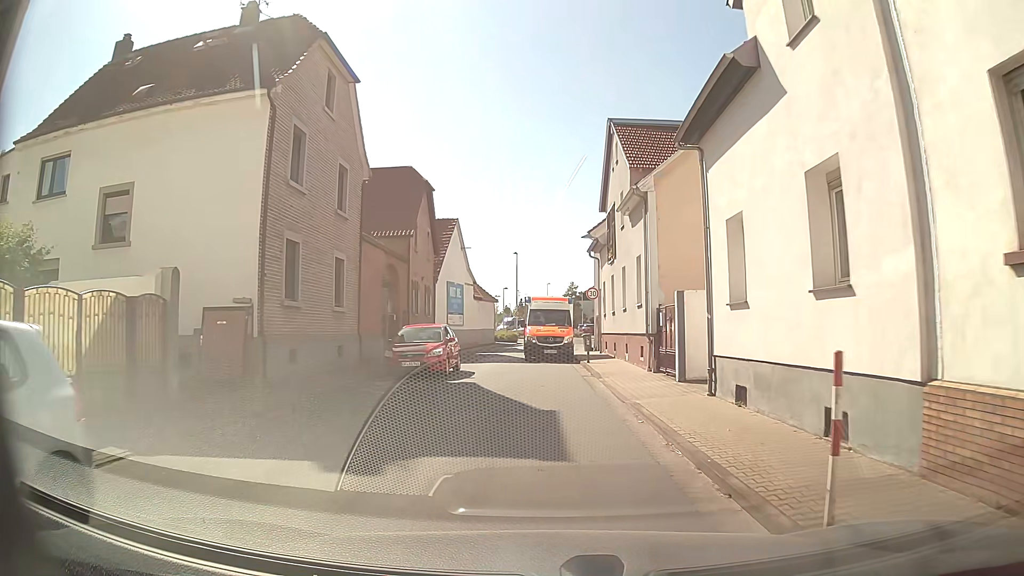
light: Day
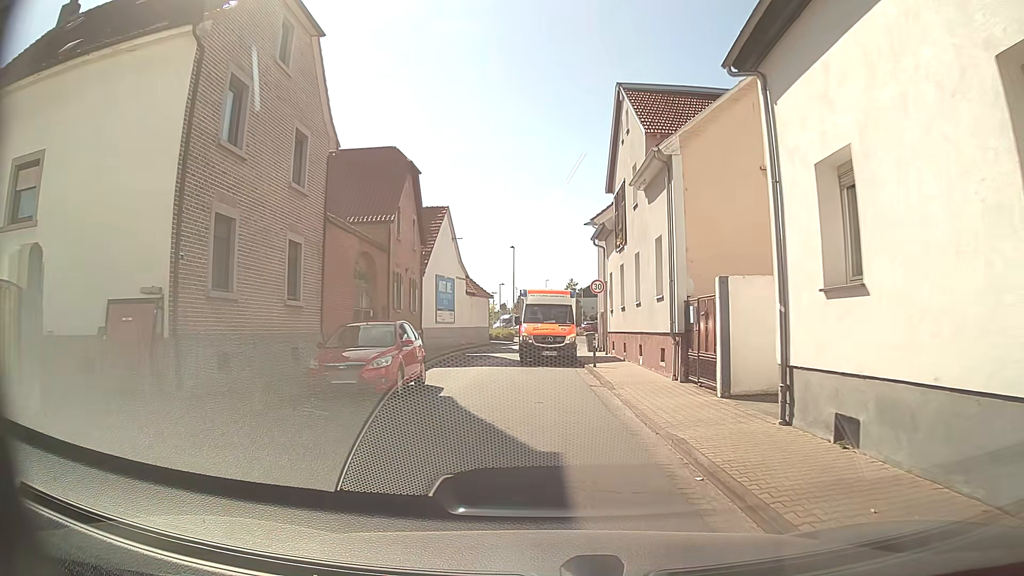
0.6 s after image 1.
(0.0, +3.8) m; 0°
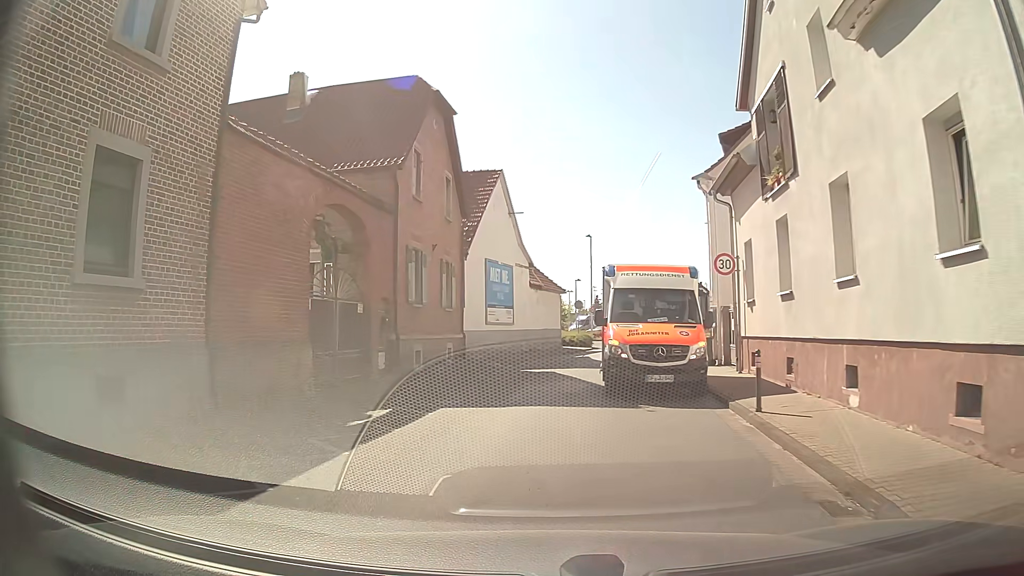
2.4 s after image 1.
(-0.3, +10.4) m; -7°
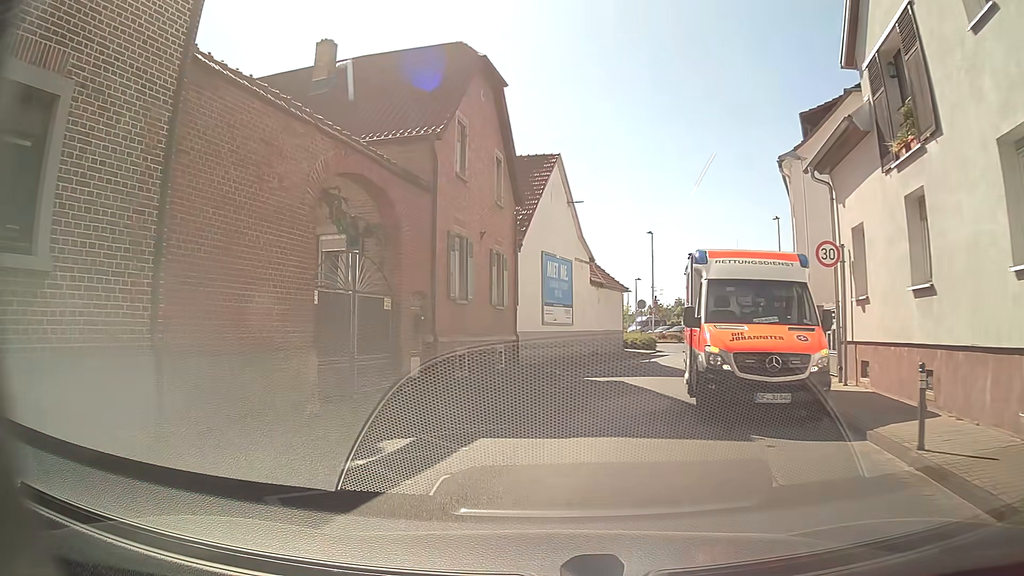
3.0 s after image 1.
(-0.1, +3.1) m; -5°
